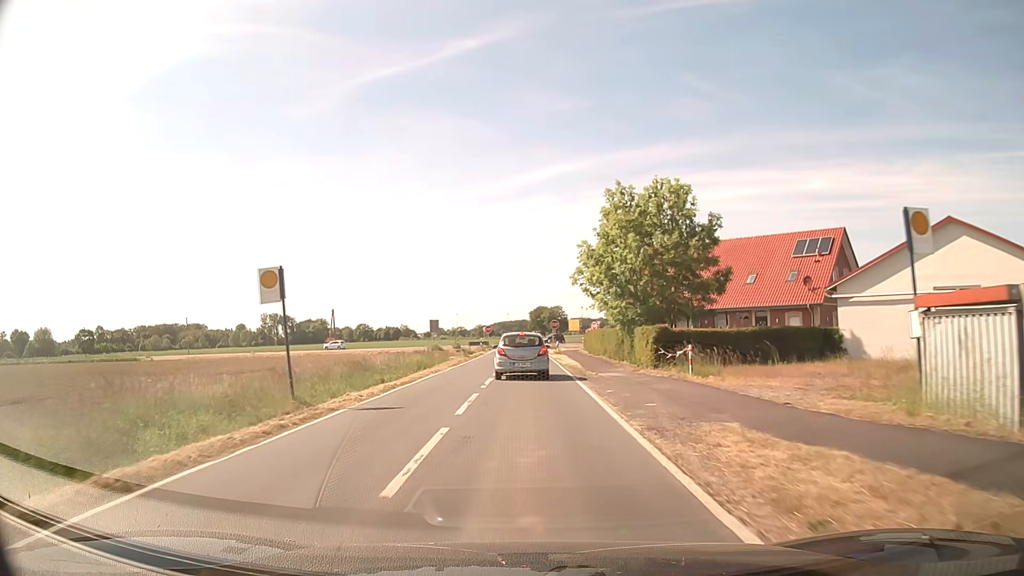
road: secondary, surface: asphalt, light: Day
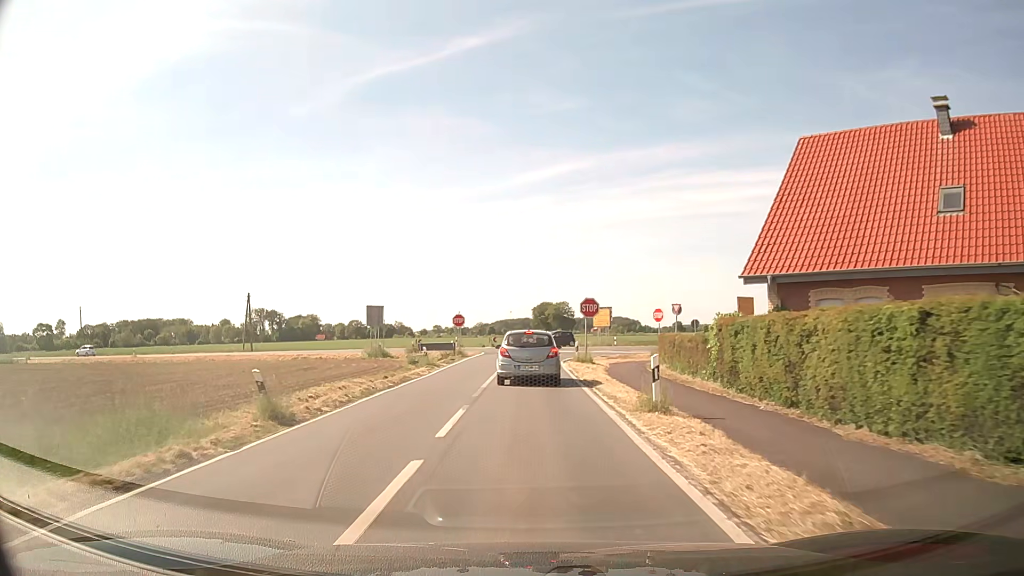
(0.0, +38.4) m; 0°
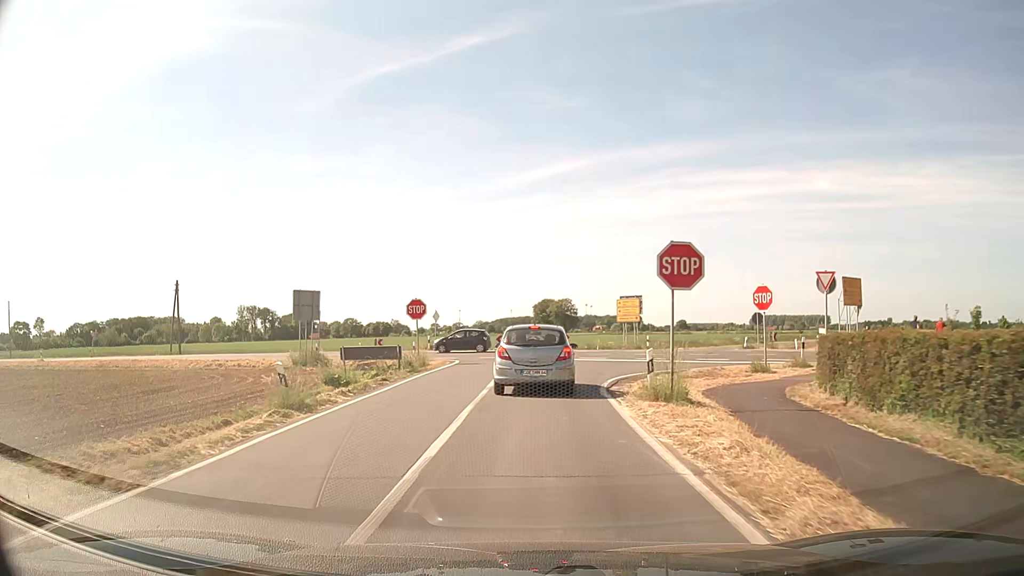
(-0.1, +18.4) m; 0°
